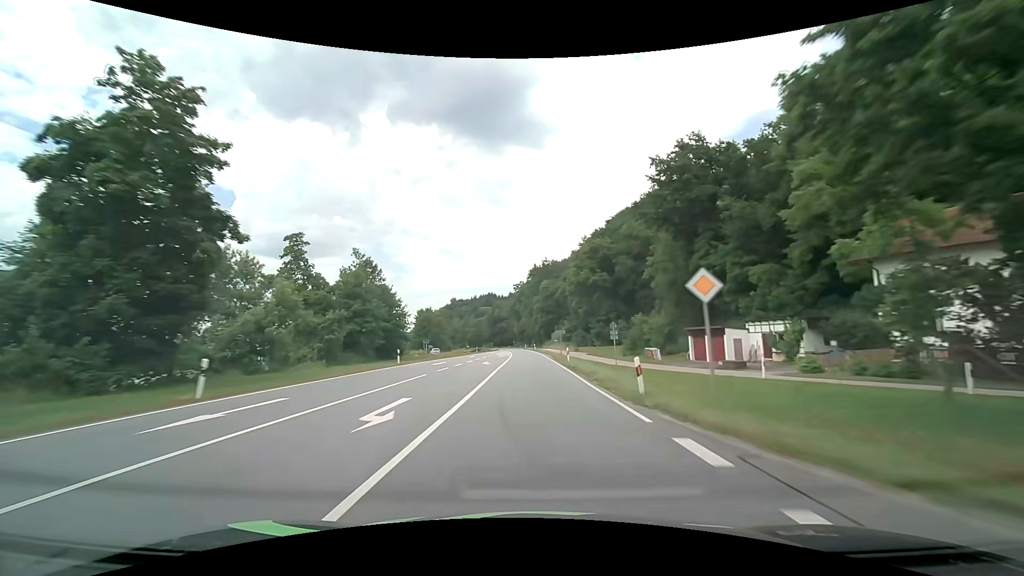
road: primary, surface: asphalt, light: Day
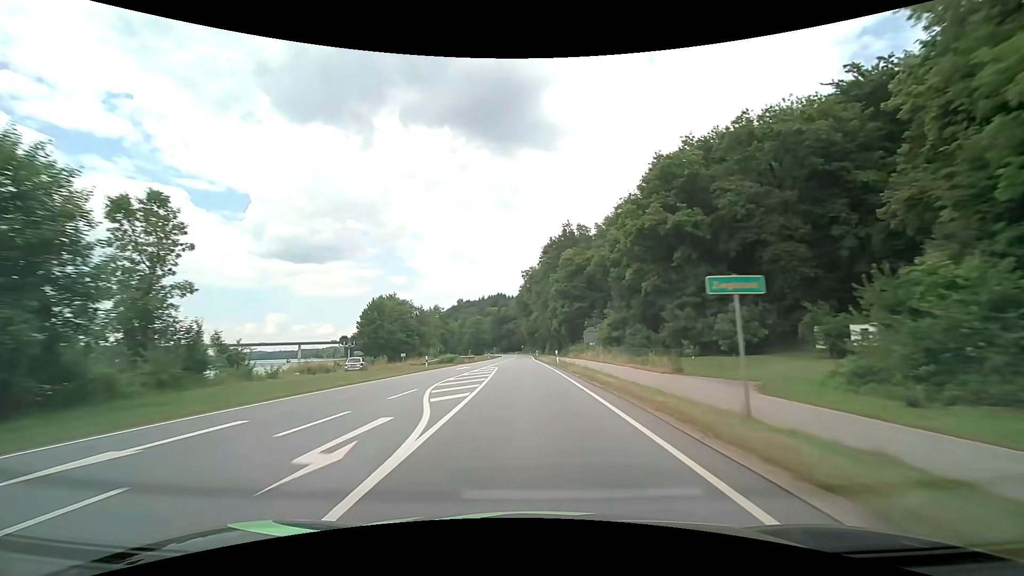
(-0.5, +47.4) m; -1°
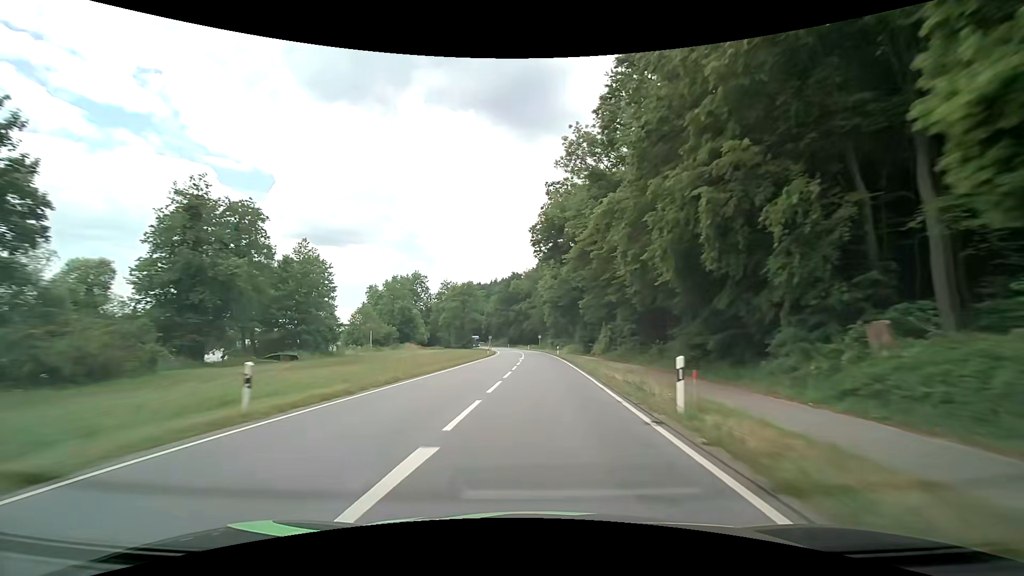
(-1.7, +76.1) m; -2°
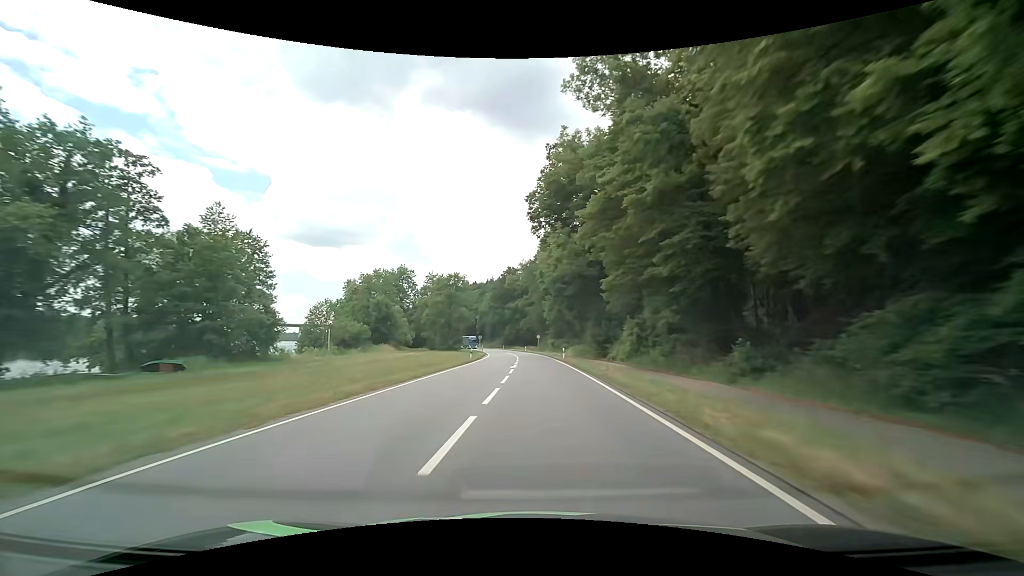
(0.0, +14.5) m; 0°
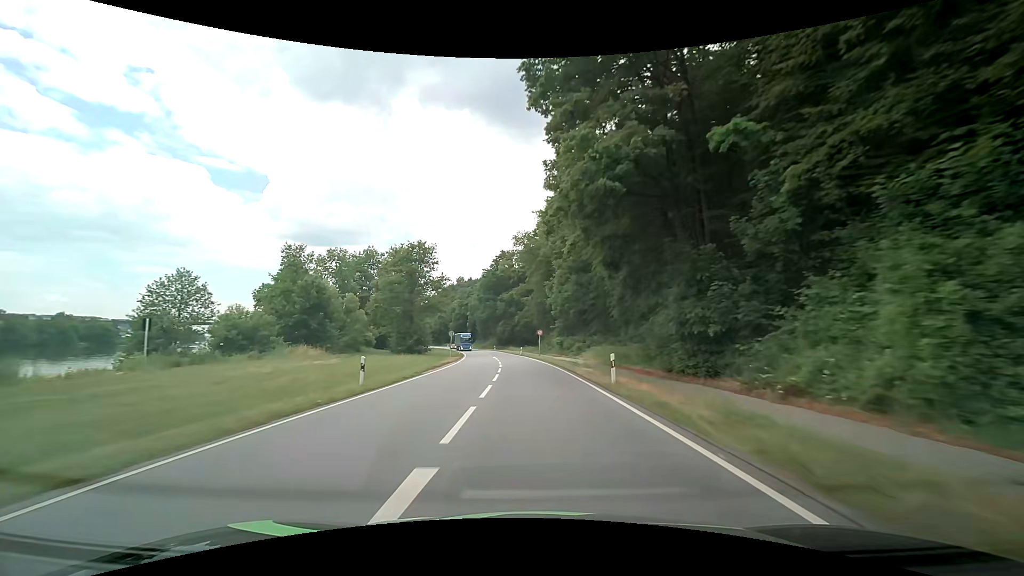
(+0.2, +28.2) m; 0°
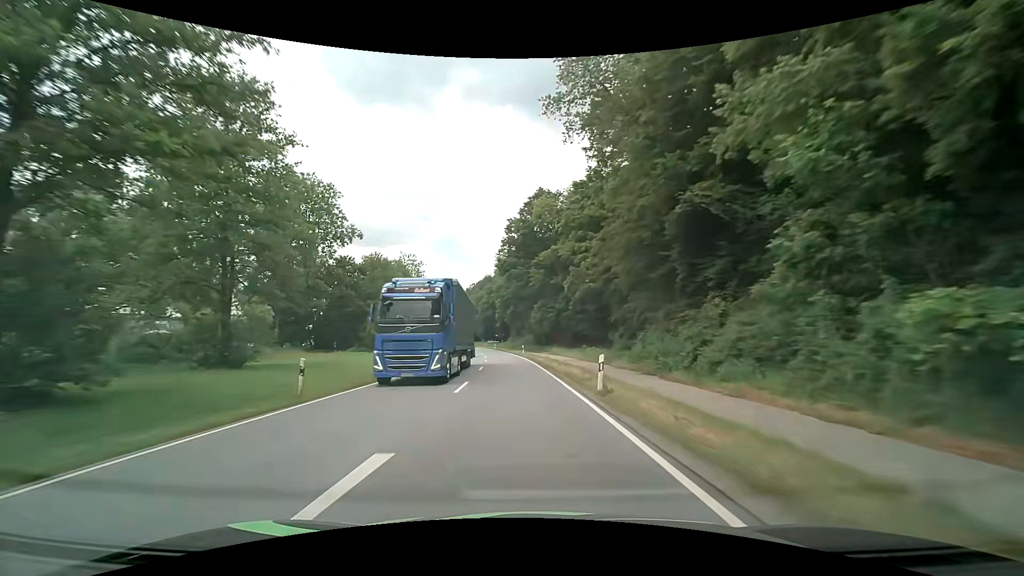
(-1.8, +53.1) m; -5°
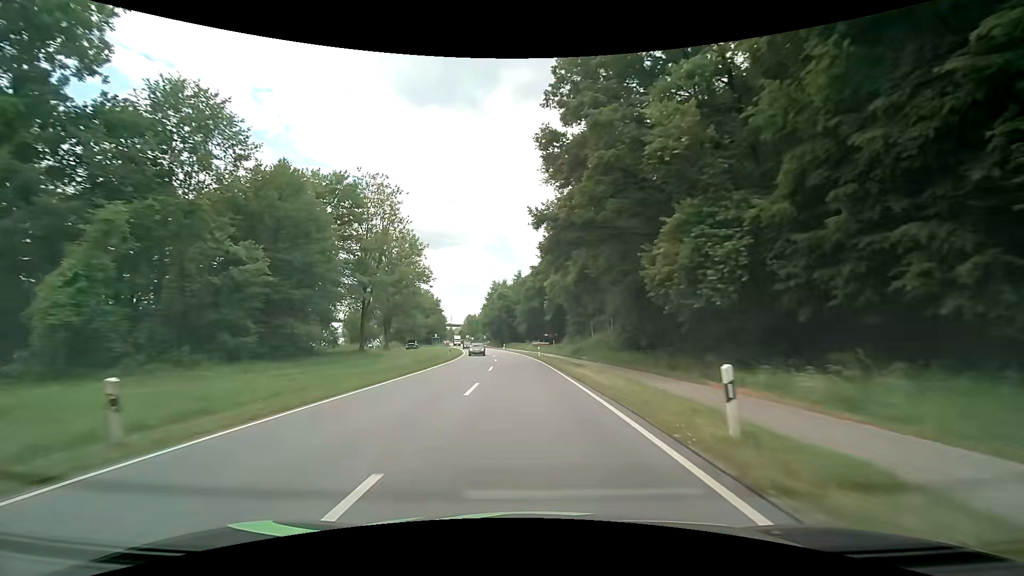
(-3.1, +48.7) m; -6°
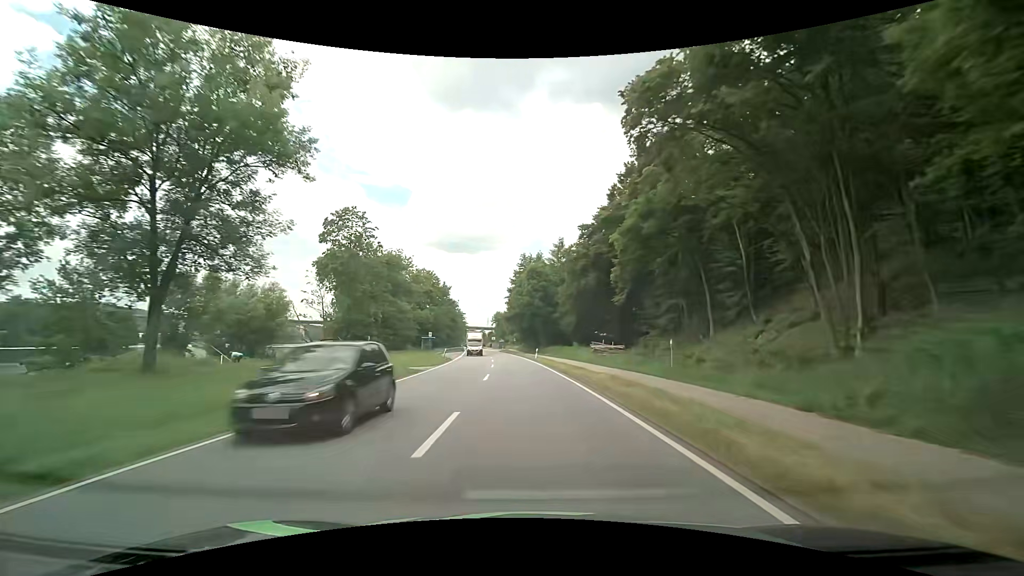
(-1.8, +45.4) m; -4°
(0, +10) (0, +20) (-1, +30) (-2, +40) (-2, +50) (-3, +60) (-4, +70) (-6, +80) (-7, +90) (-8, +100) m
